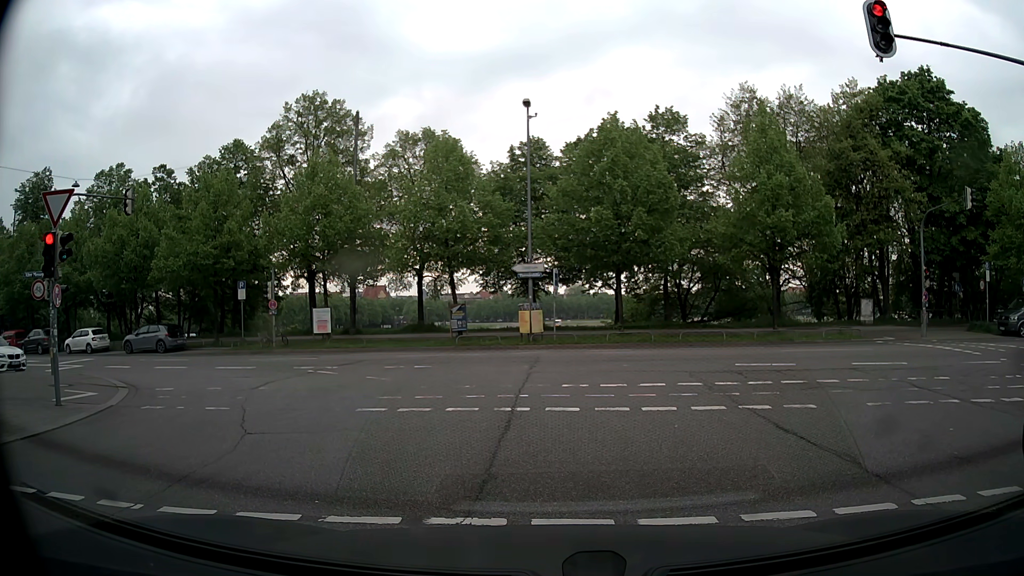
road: tertiary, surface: asphalt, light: Day
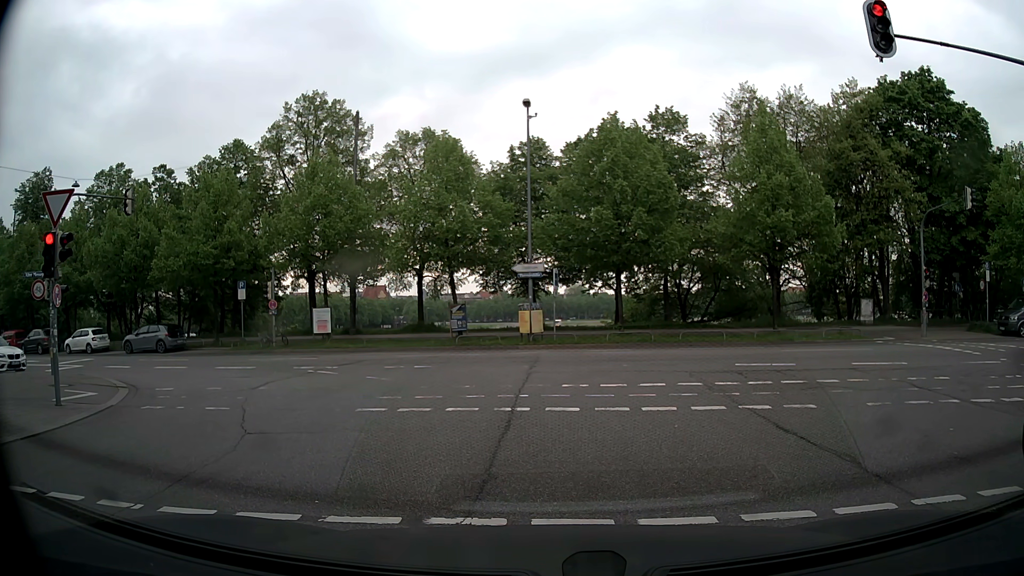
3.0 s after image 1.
(0.0, 0.0) m; 0°
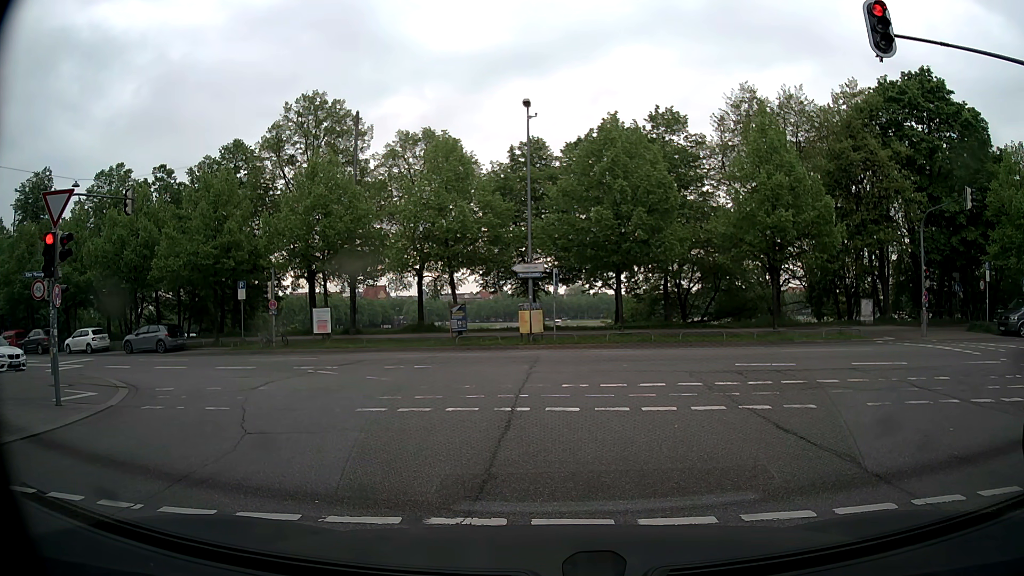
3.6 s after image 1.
(0.0, 0.0) m; 0°
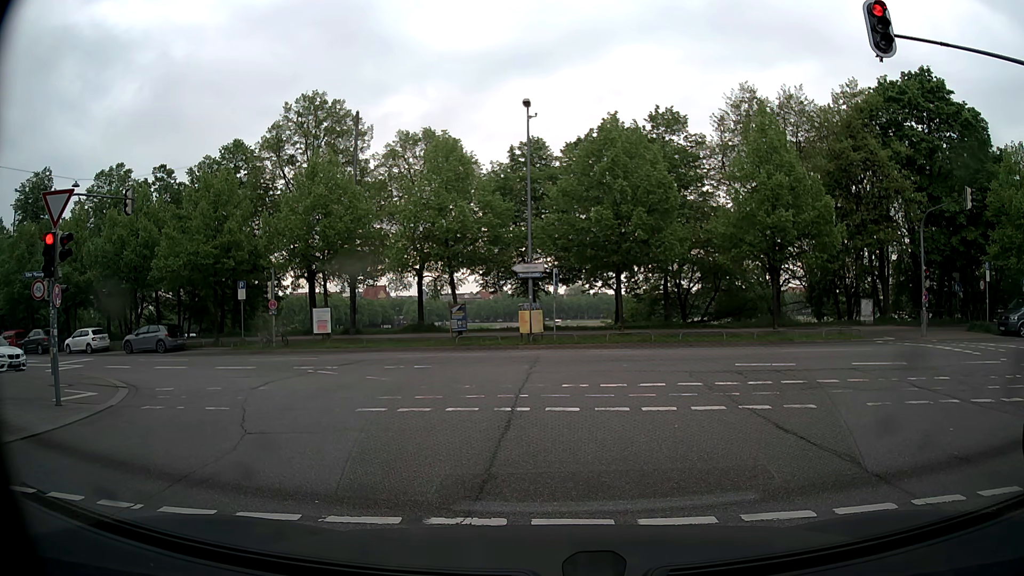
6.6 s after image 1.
(0.0, 0.0) m; 0°
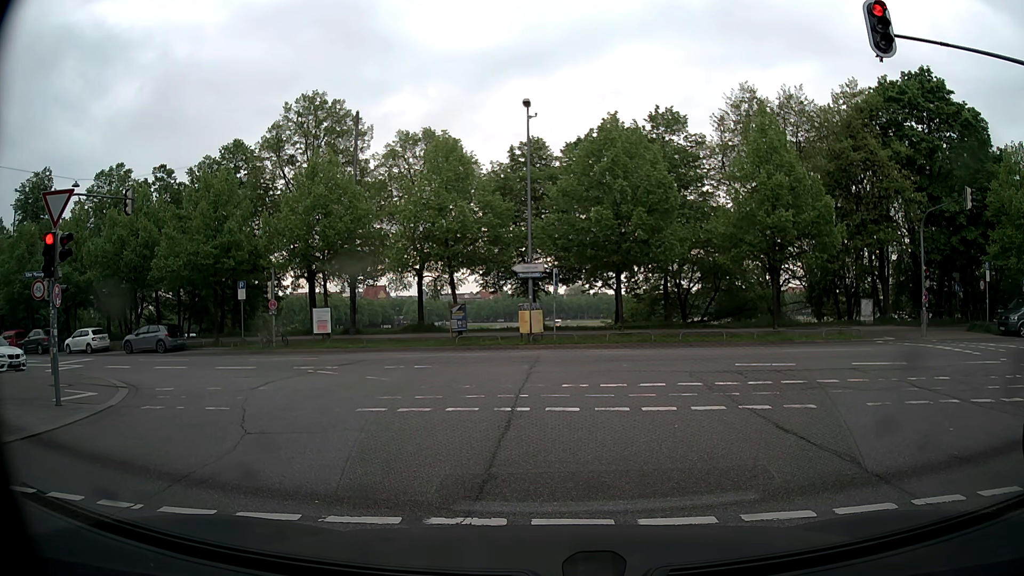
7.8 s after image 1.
(0.0, 0.0) m; 0°
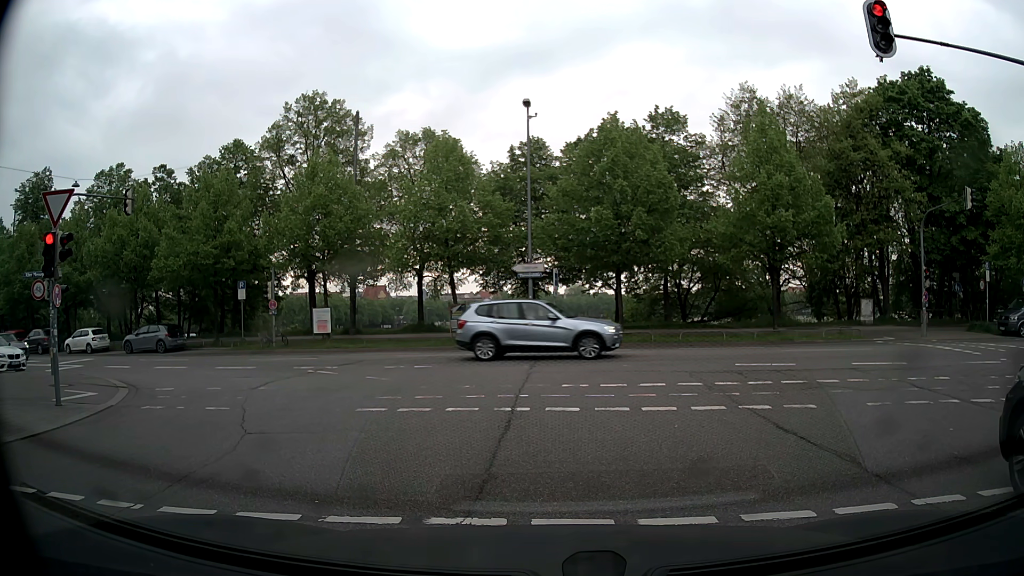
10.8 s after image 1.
(0.0, 0.0) m; 0°
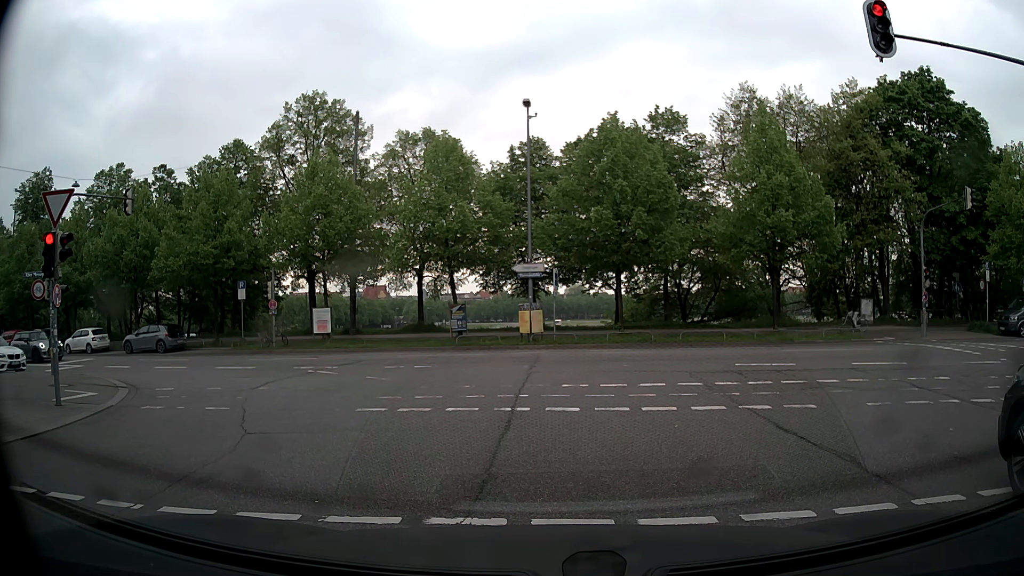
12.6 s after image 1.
(0.0, 0.0) m; 0°
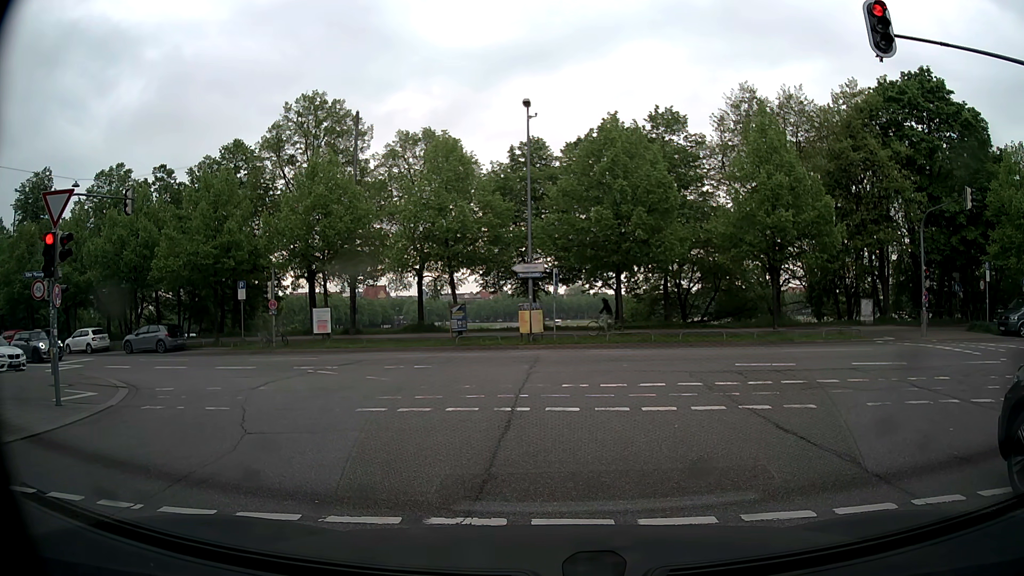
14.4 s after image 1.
(0.0, 0.0) m; 0°
(0, +10) (-2, +20) (-9, +27) (-19, +30) (-28, +33) (-38, +35) (-48, +37) (-57, +40) (-67, +43) (-76, +46) m
